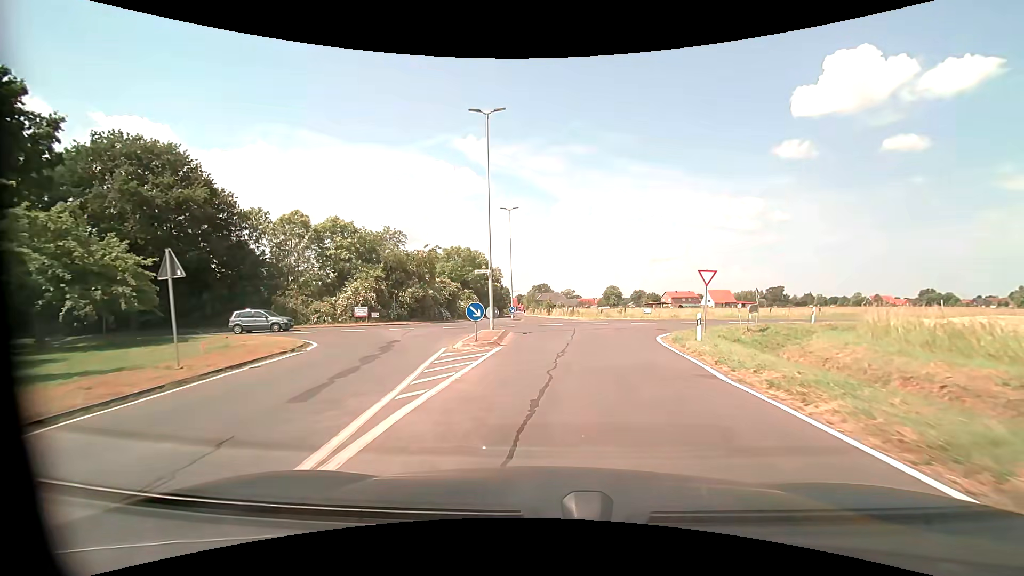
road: tertiary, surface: asphalt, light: Day
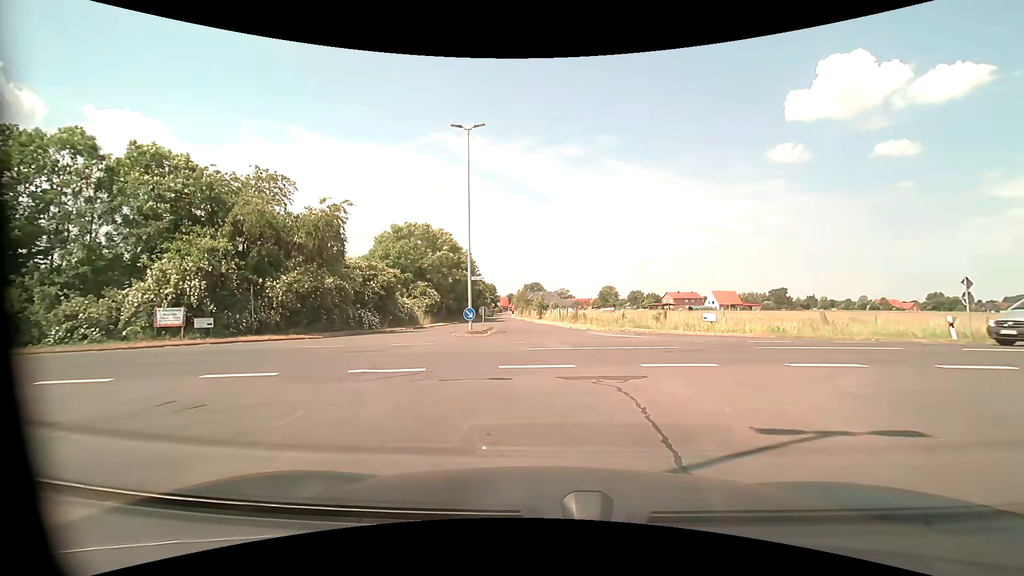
(+0.2, +20.6) m; -1°
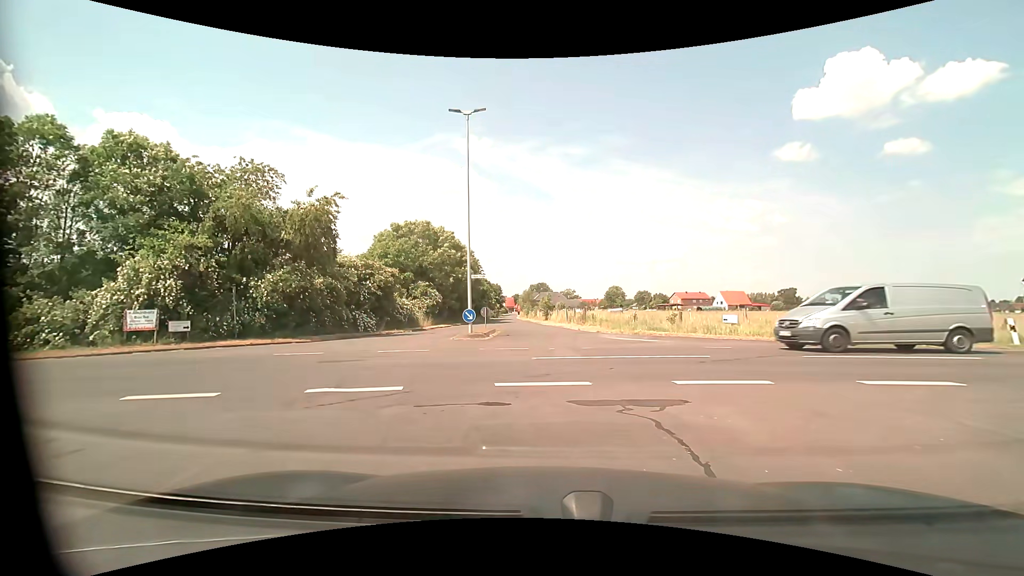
(+0.1, +1.9) m; +1°
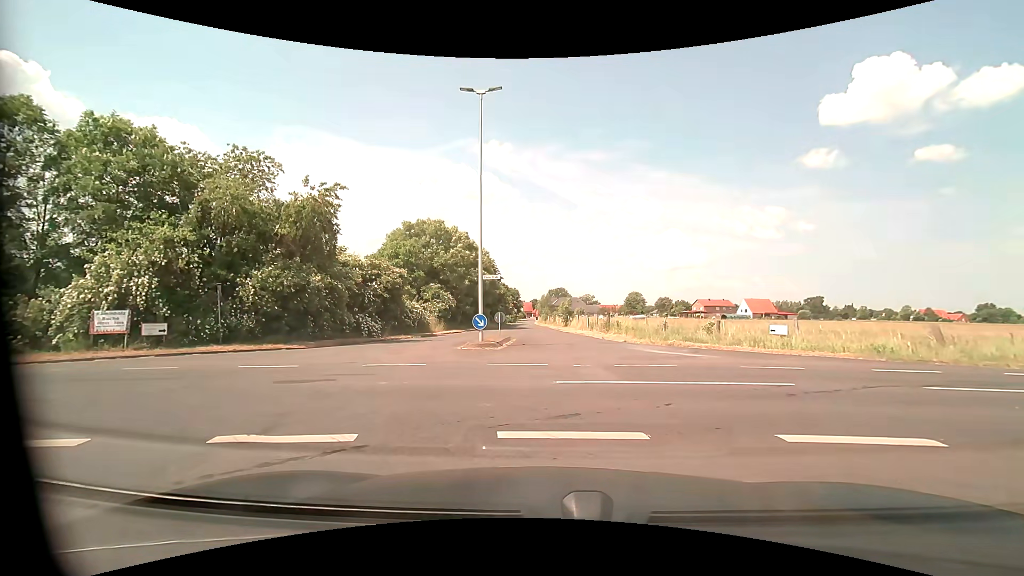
(-0.1, +2.6) m; -3°
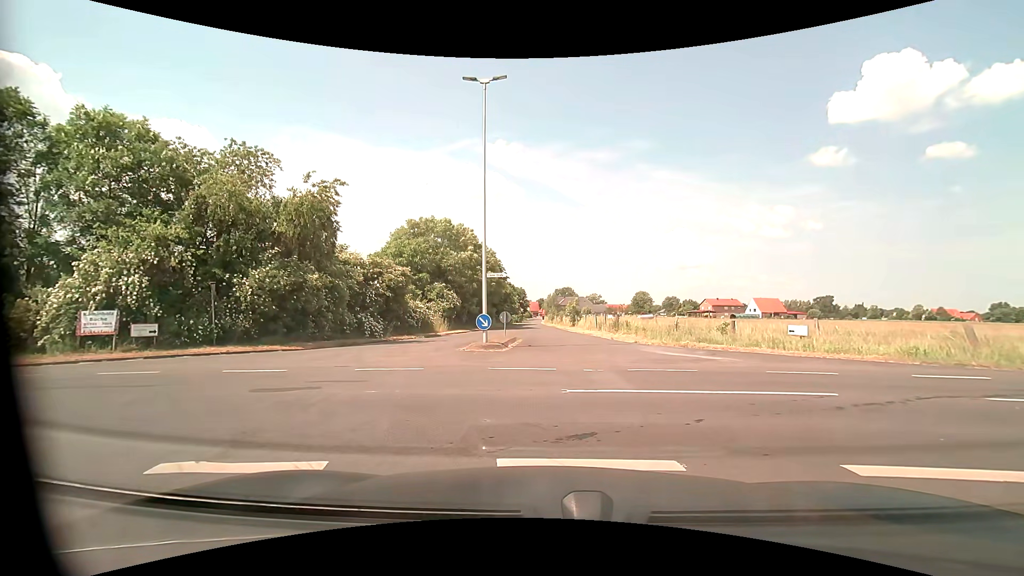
(0.0, +1.0) m; 0°
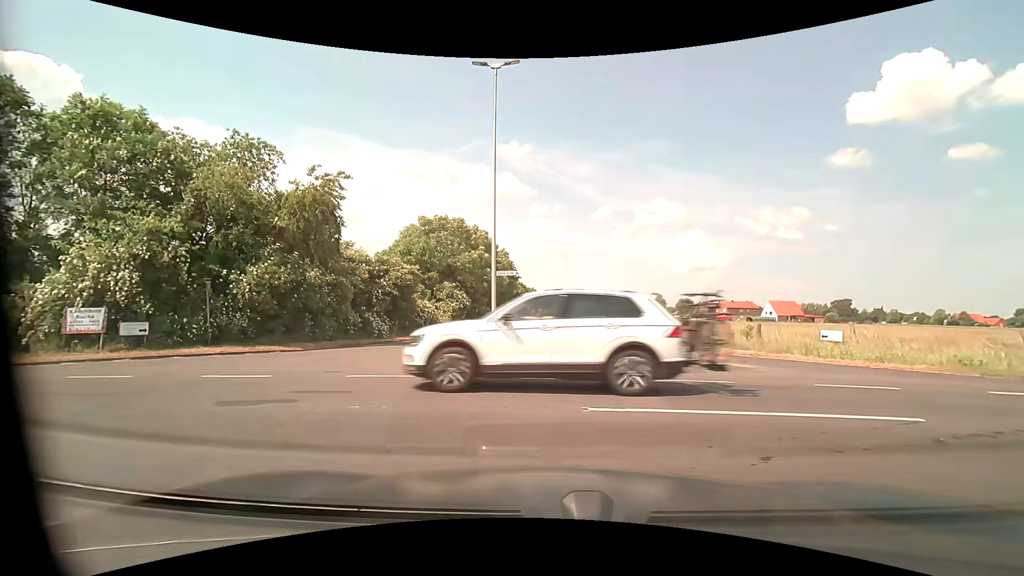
(0.0, +1.3) m; 0°
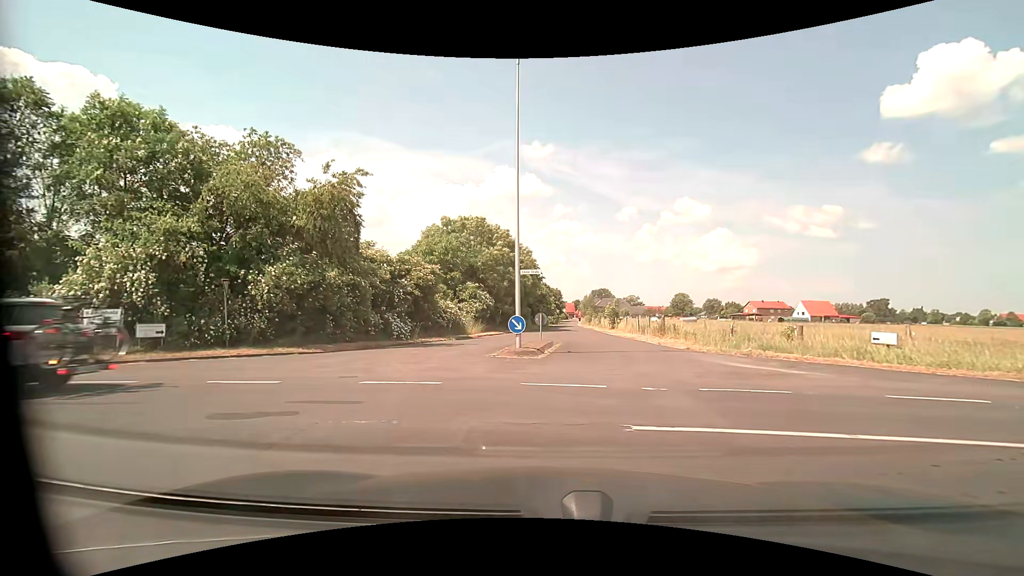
(0.0, +1.0) m; -5°
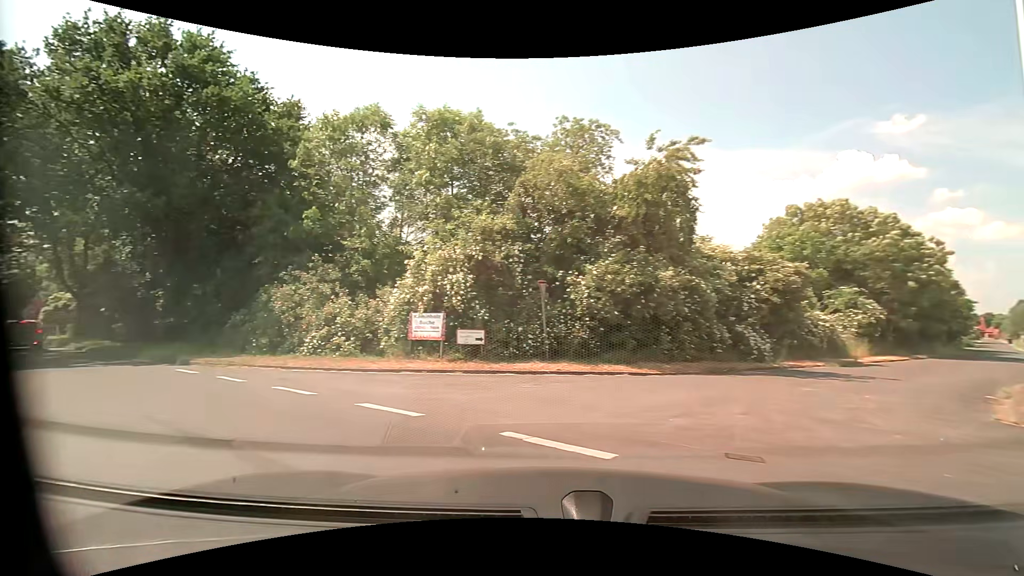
(-1.4, +5.4) m; -33°
